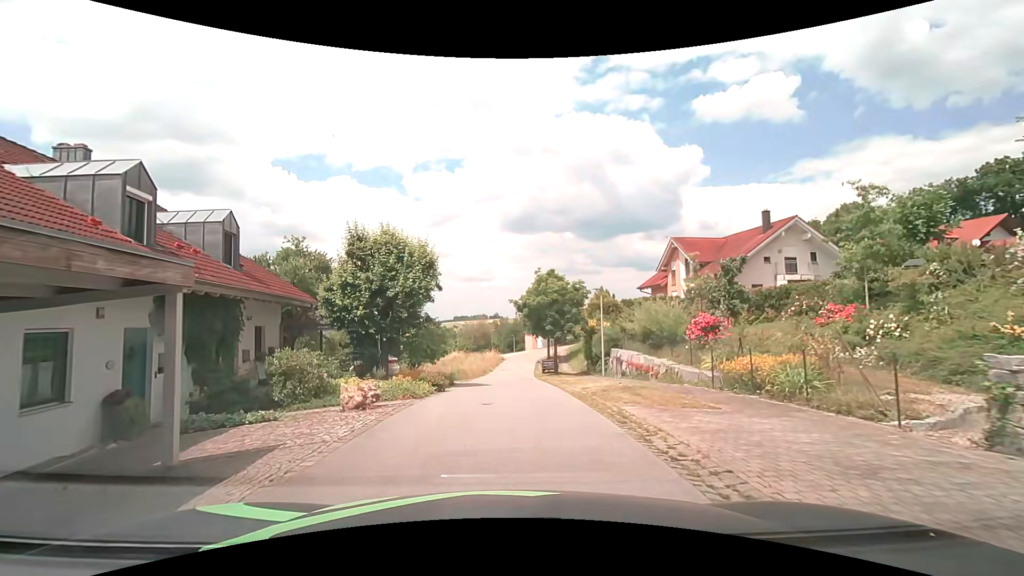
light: Day
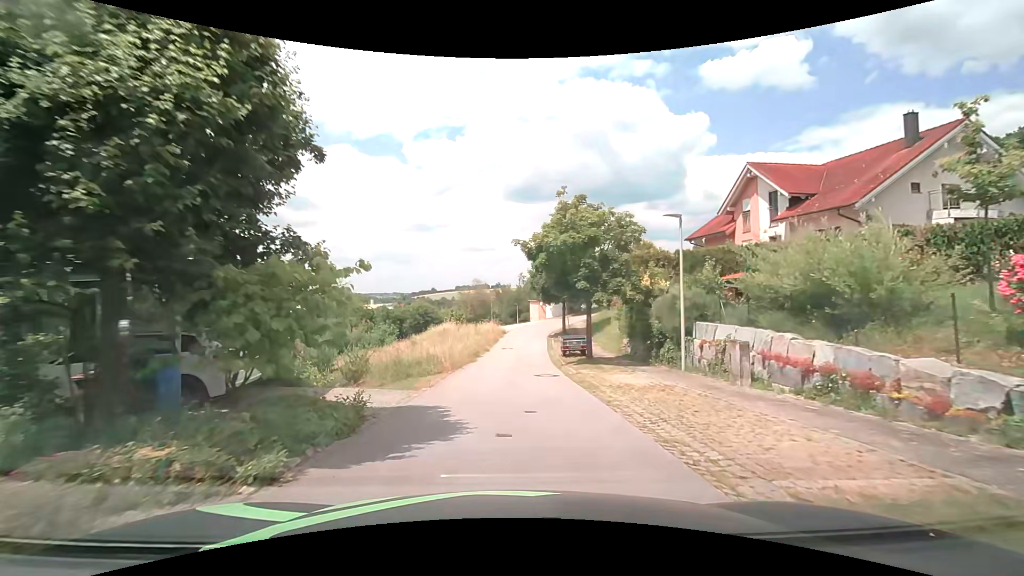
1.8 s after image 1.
(-0.3, +13.4) m; -1°
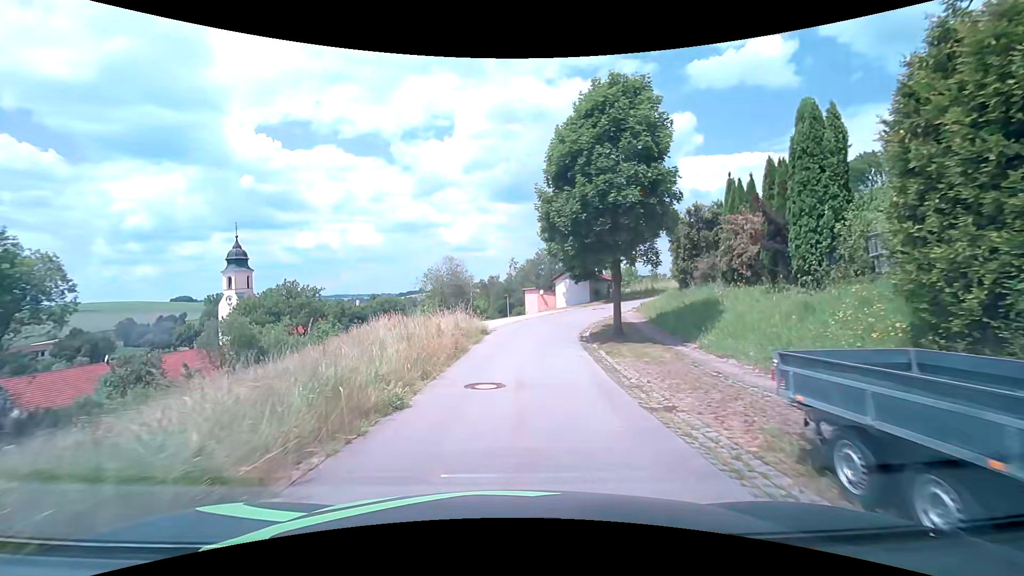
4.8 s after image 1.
(+0.3, +23.8) m; +1°
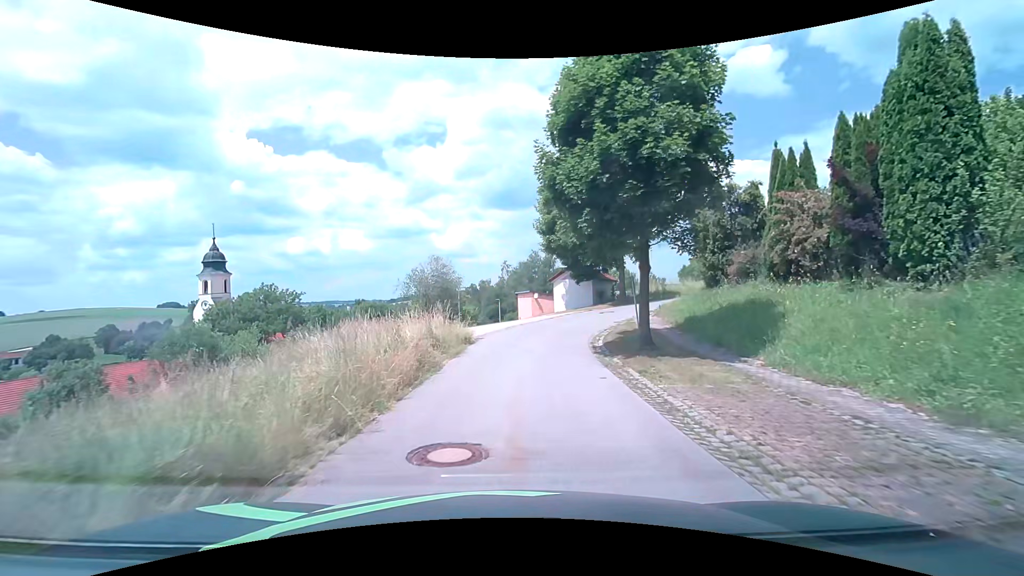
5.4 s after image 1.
(+0.1, +4.8) m; +1°
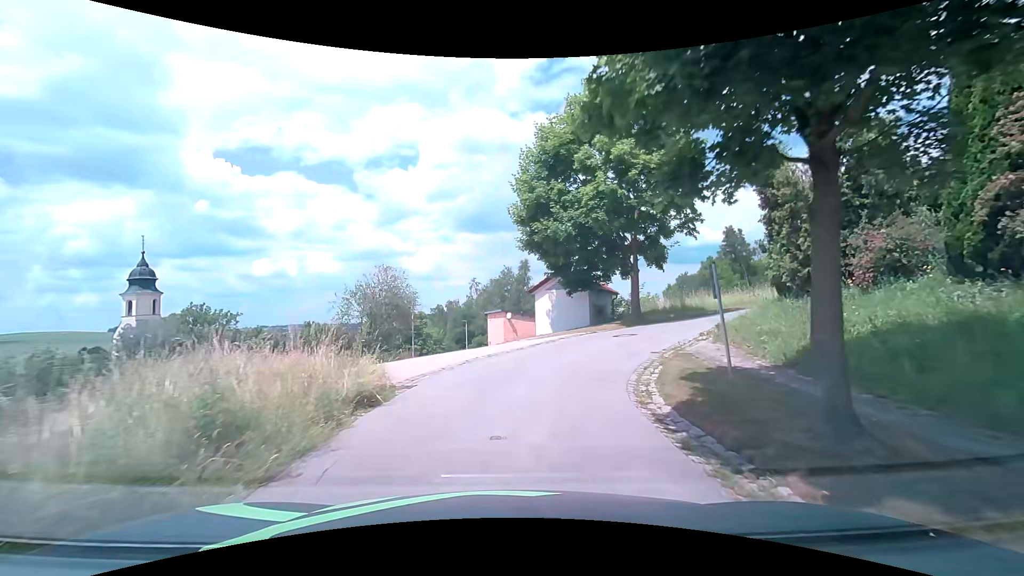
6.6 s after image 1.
(+0.2, +9.2) m; +3°
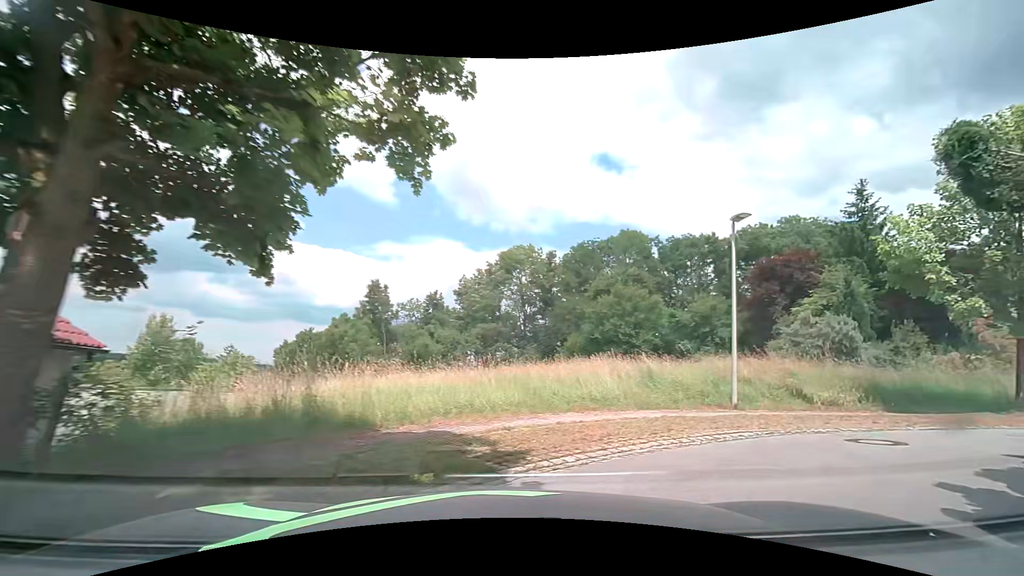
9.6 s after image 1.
(+3.9, +16.8) m; +37°
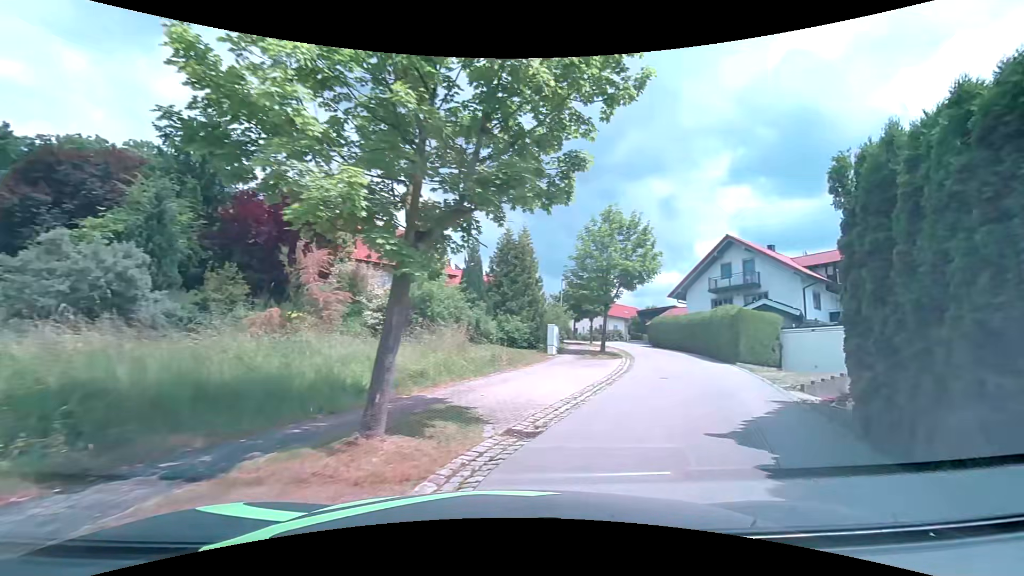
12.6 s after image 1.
(+6.7, +9.6) m; +71°
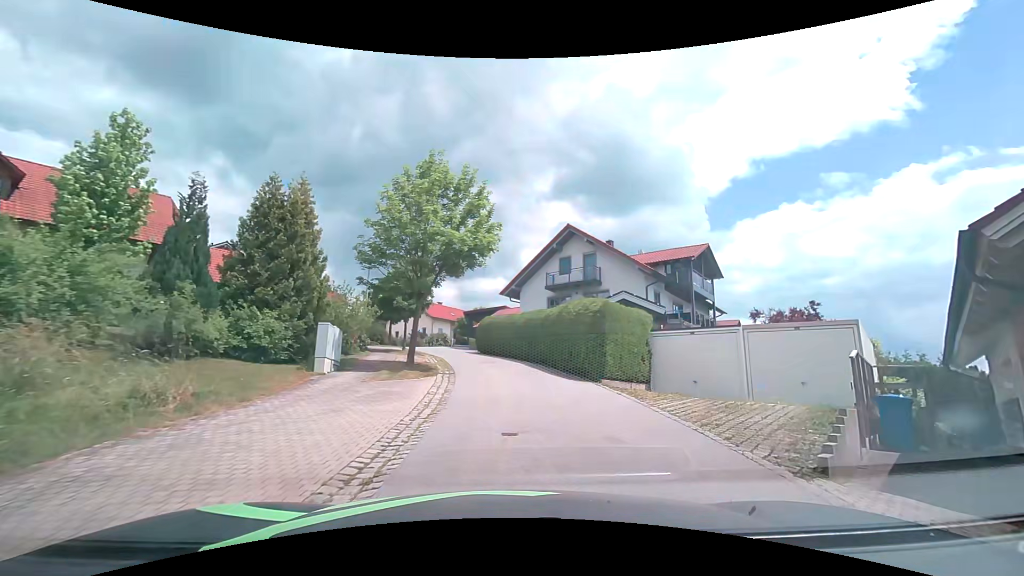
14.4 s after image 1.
(+1.7, +8.5) m; +21°
